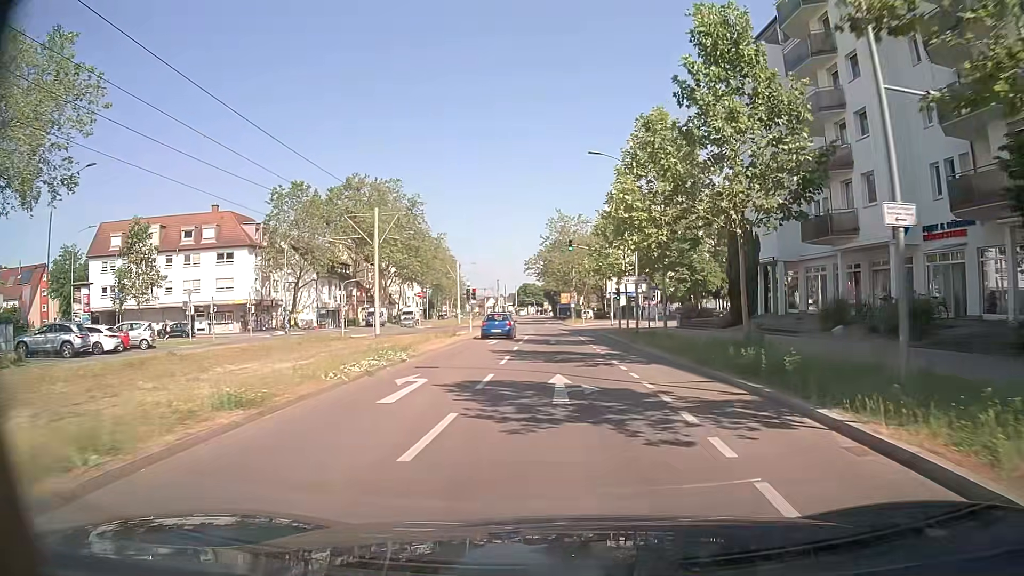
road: tertiary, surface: asphalt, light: Day
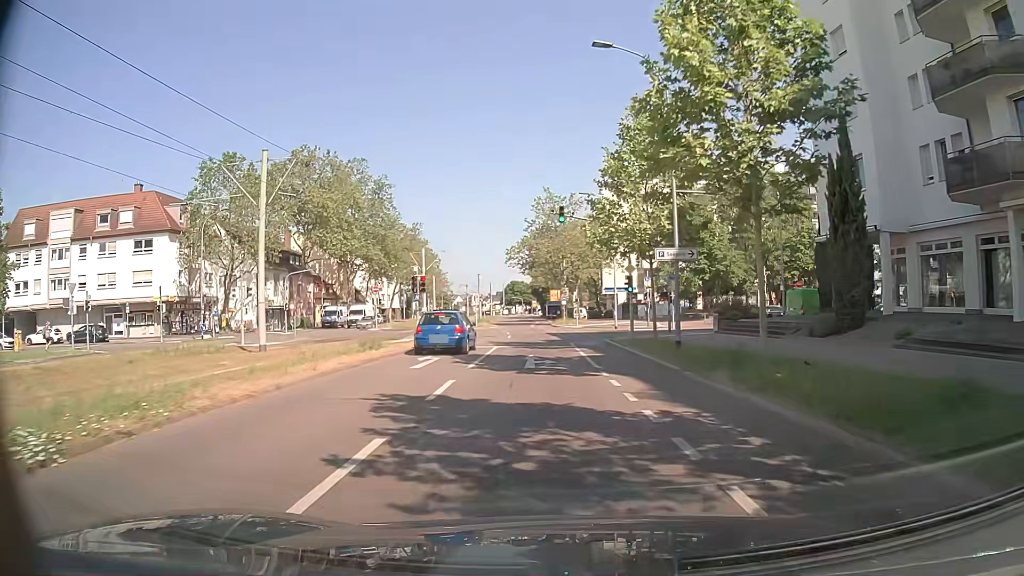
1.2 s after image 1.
(+0.2, +14.2) m; +1°
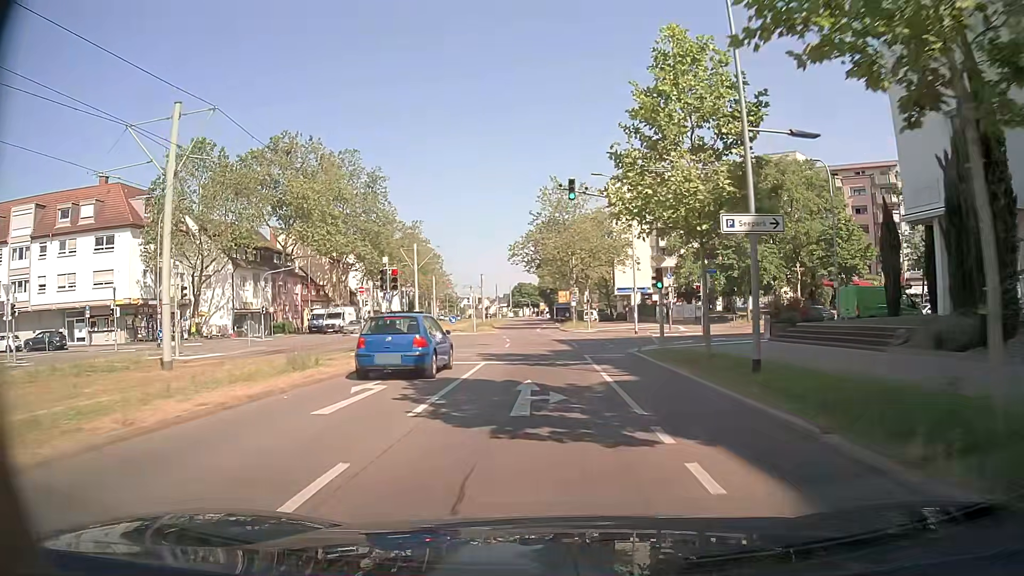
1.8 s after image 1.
(-0.1, +7.1) m; -1°
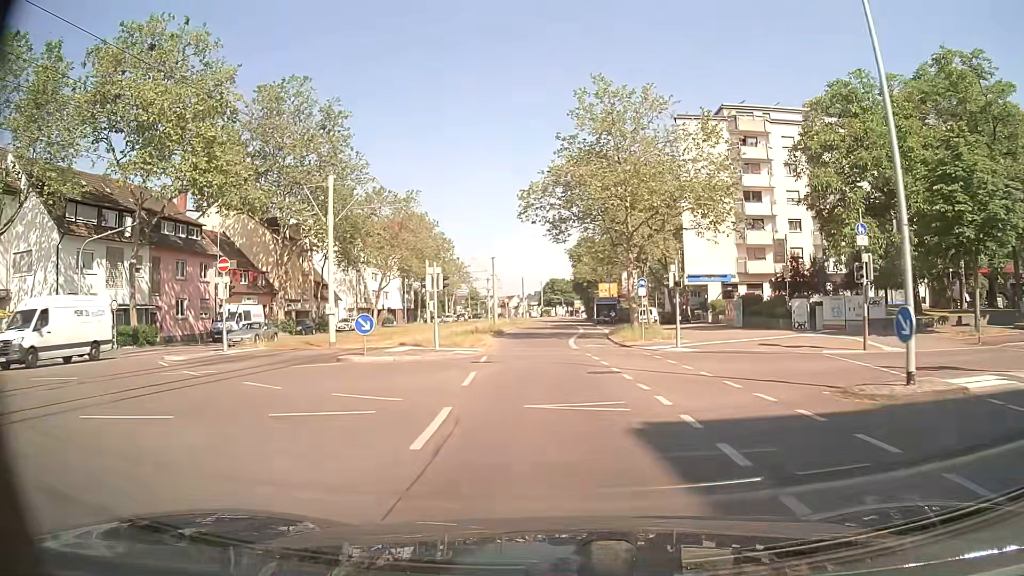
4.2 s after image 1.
(-0.8, +28.4) m; -3°
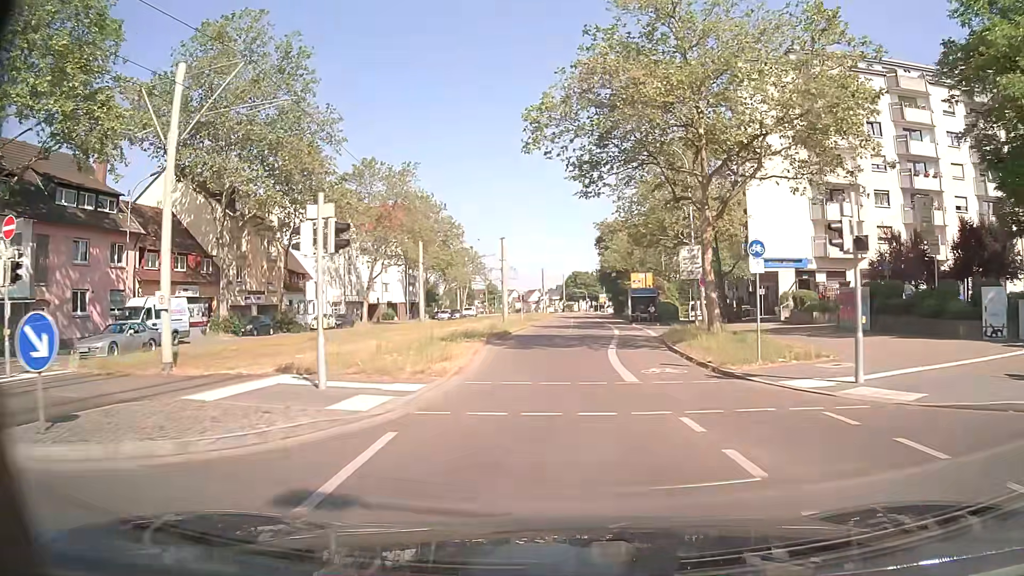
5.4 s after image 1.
(-0.2, +14.4) m; -2°
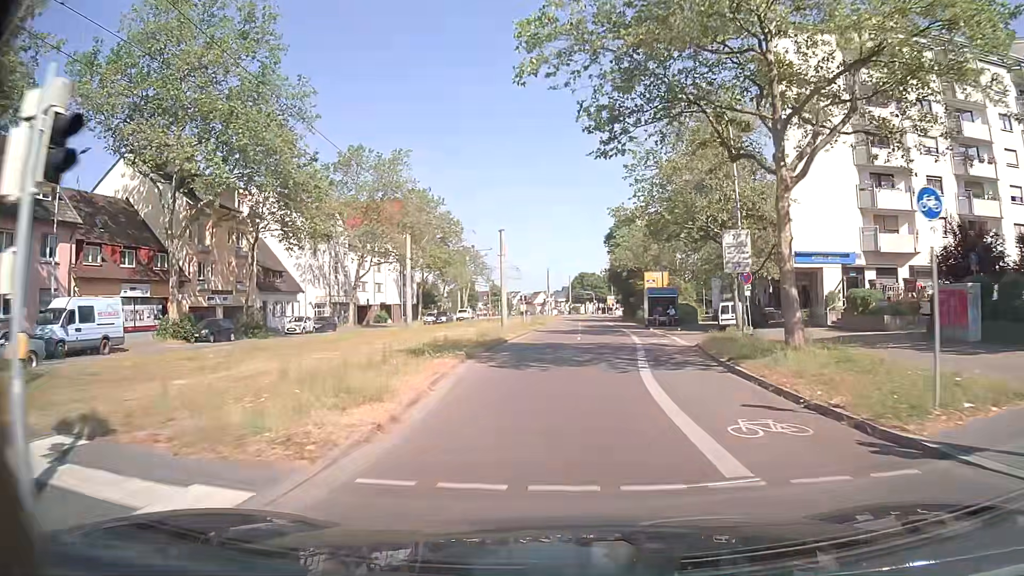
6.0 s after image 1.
(-0.1, +7.3) m; -1°
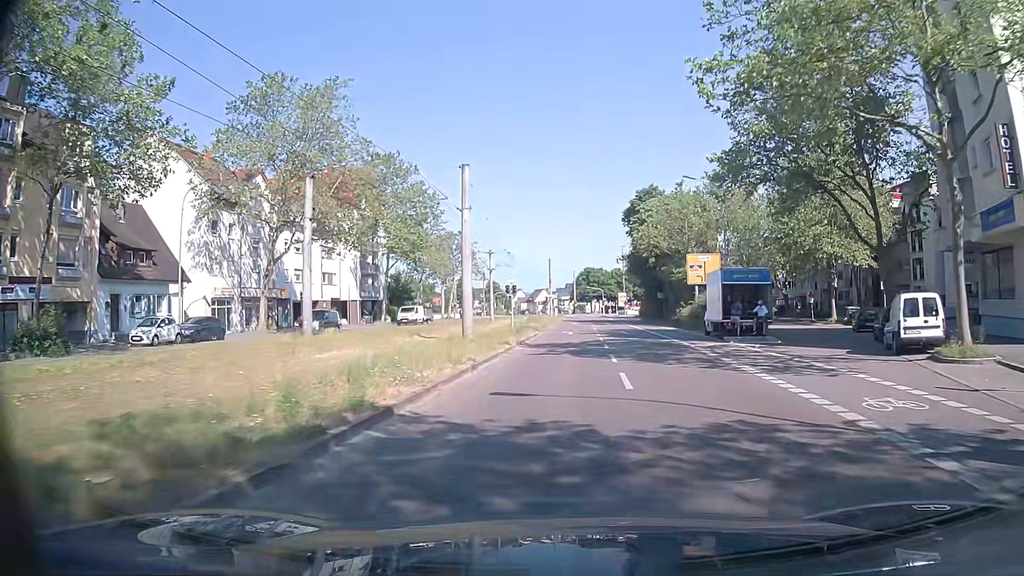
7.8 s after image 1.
(-0.1, +22.1) m; 0°
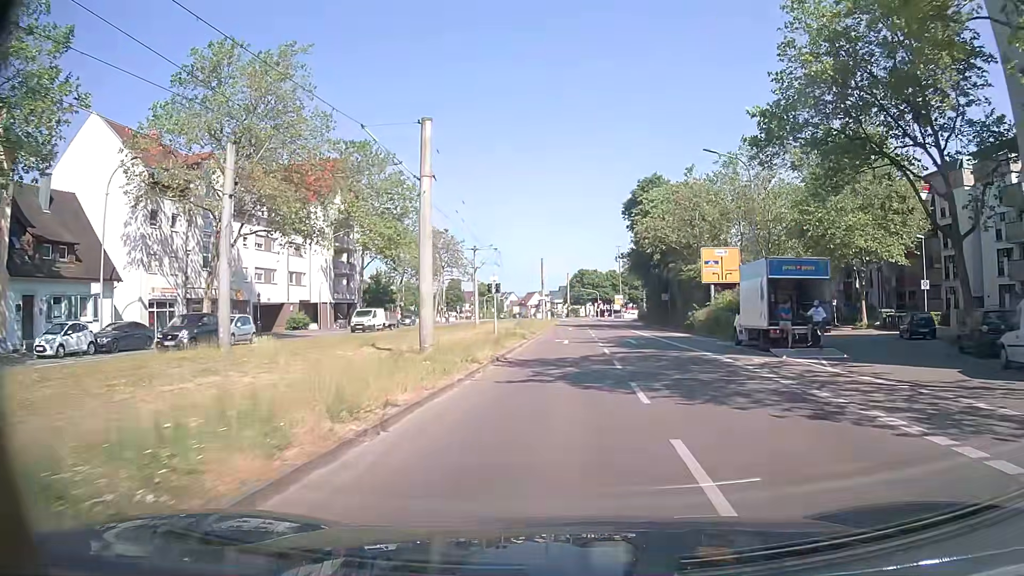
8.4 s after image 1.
(0.0, +7.4) m; 0°
